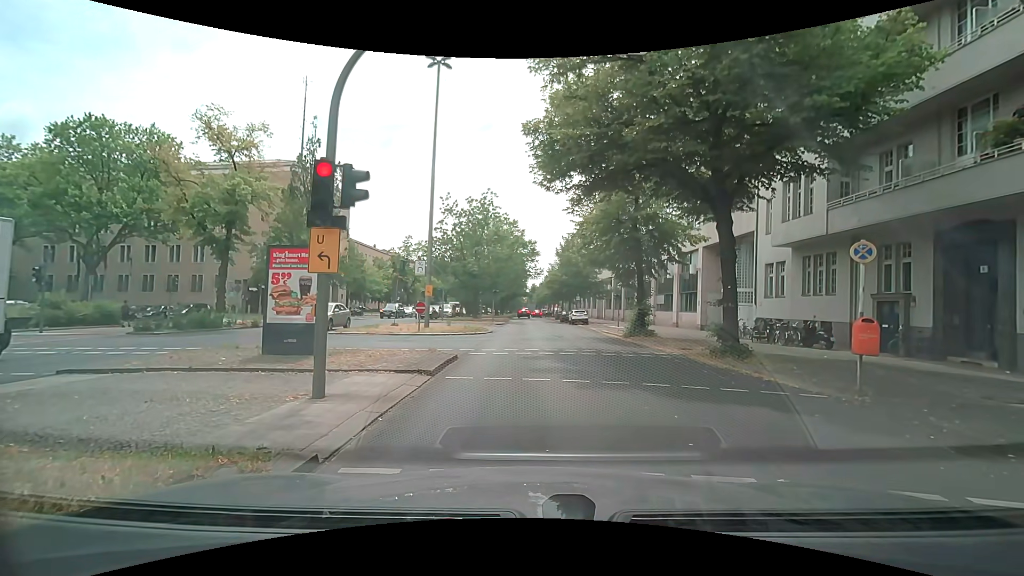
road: primary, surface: asphalt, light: Day
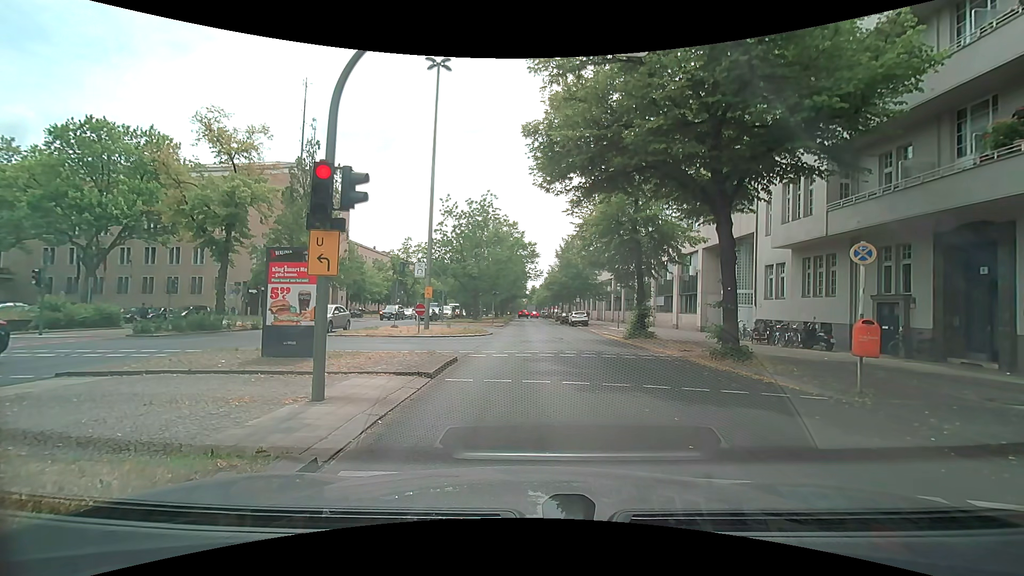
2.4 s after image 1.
(0.0, +0.1) m; 0°
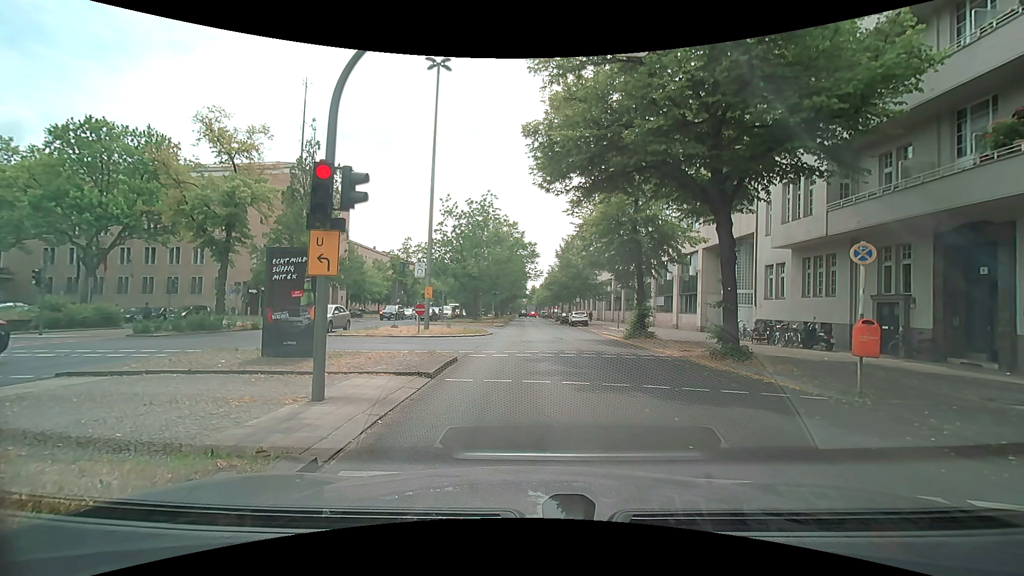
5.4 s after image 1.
(0.0, 0.0) m; 0°
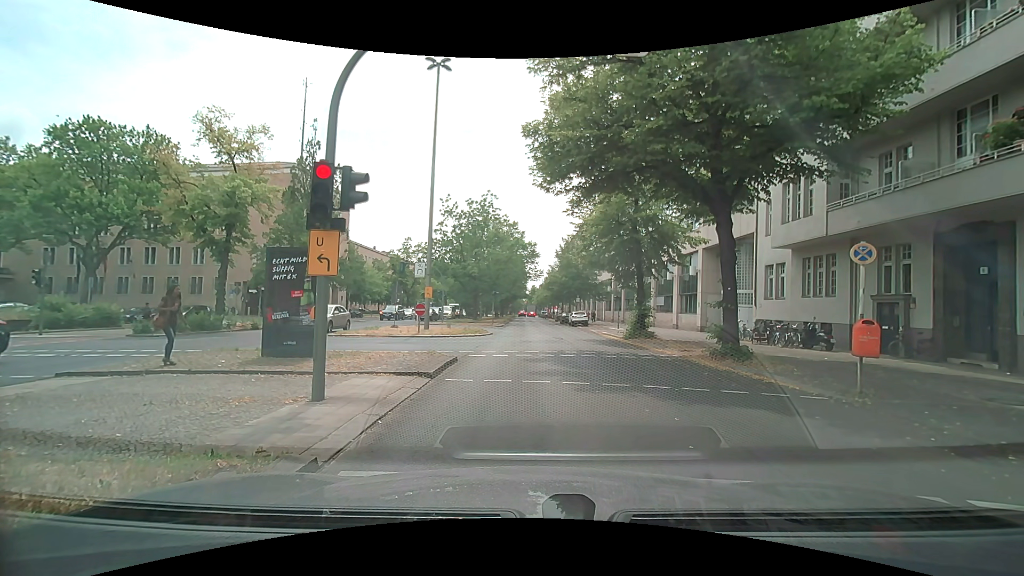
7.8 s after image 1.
(0.0, 0.0) m; 0°
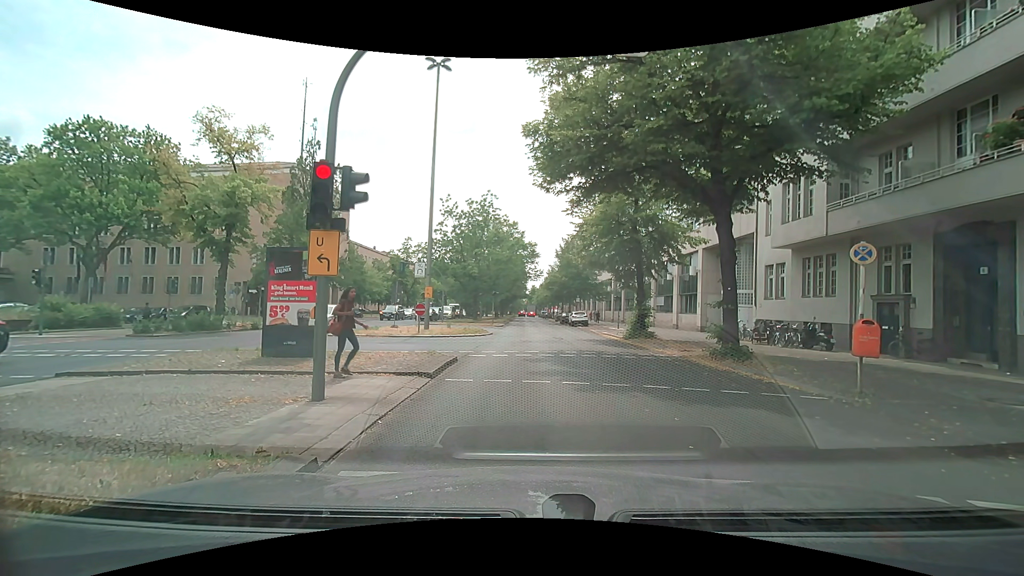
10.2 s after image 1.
(0.0, 0.0) m; 0°
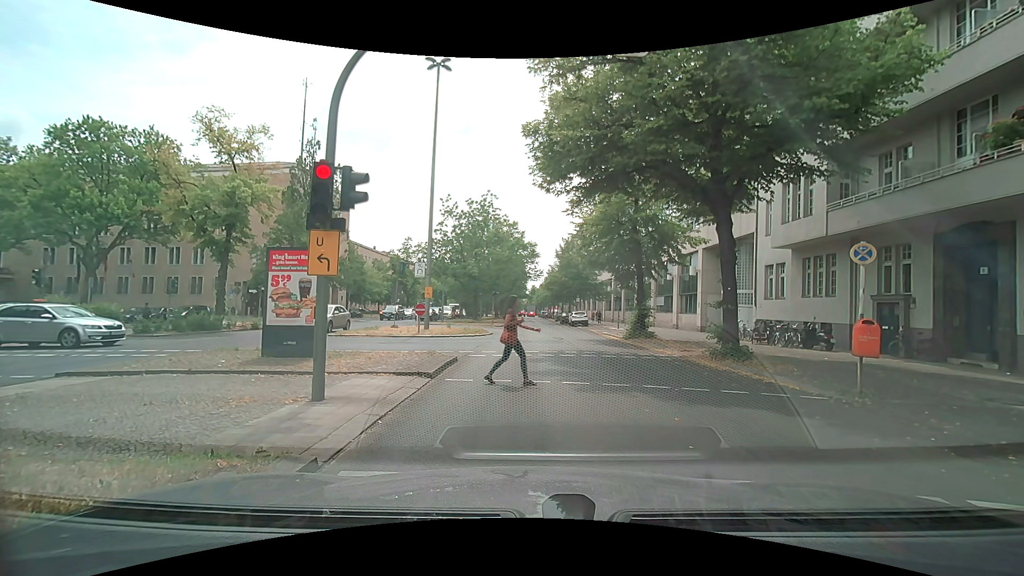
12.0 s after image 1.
(0.0, 0.0) m; 0°
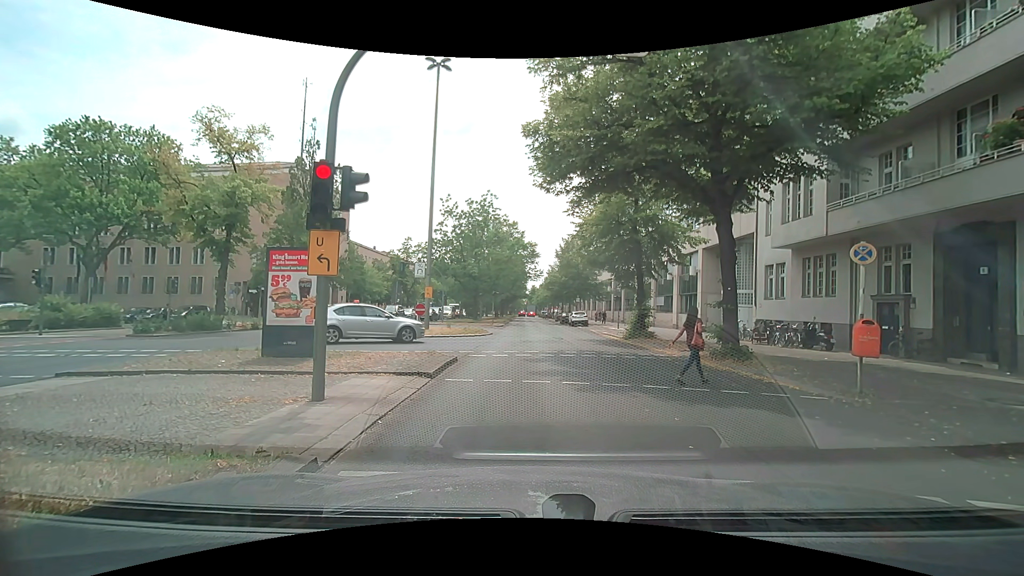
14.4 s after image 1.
(0.0, 0.0) m; 0°
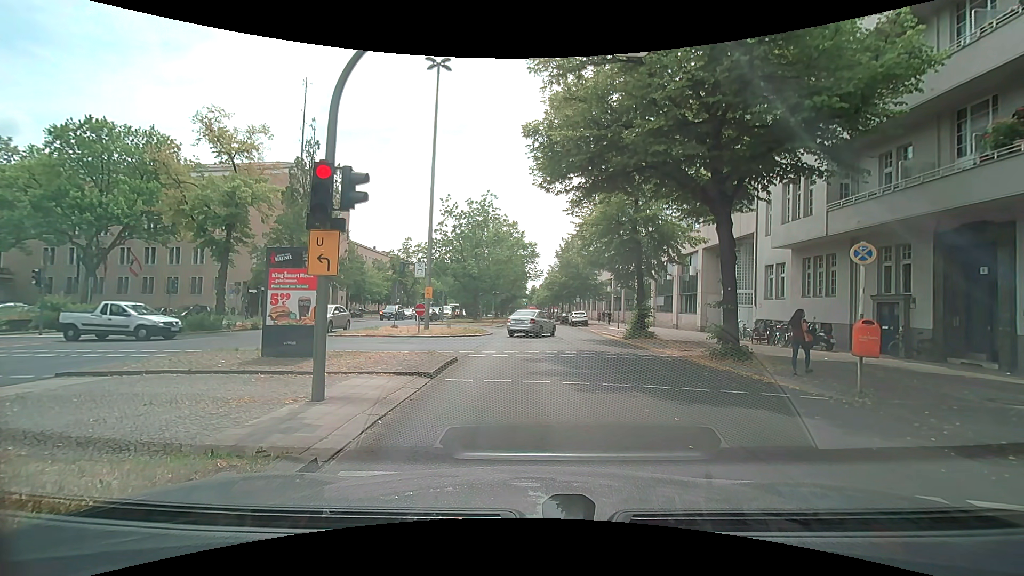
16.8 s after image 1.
(0.0, 0.0) m; 0°
(0, +10) (-1, +20) (-2, +30) (-2, +40) (-3, +50) (-3, +60) (-3, +70) (-3, +80) (-3, +90) (-3, +100) m
